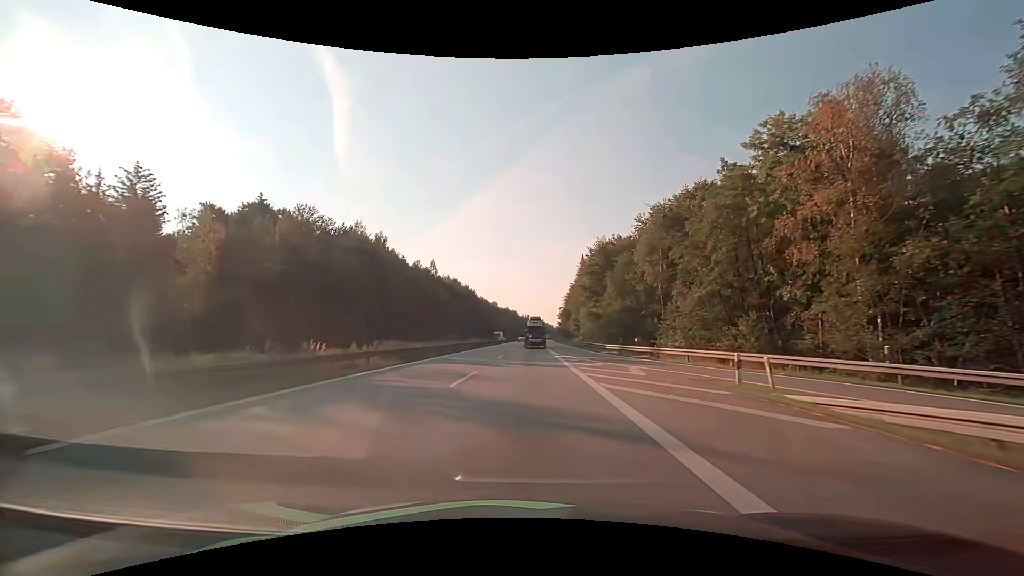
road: motorway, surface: asphalt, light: Day
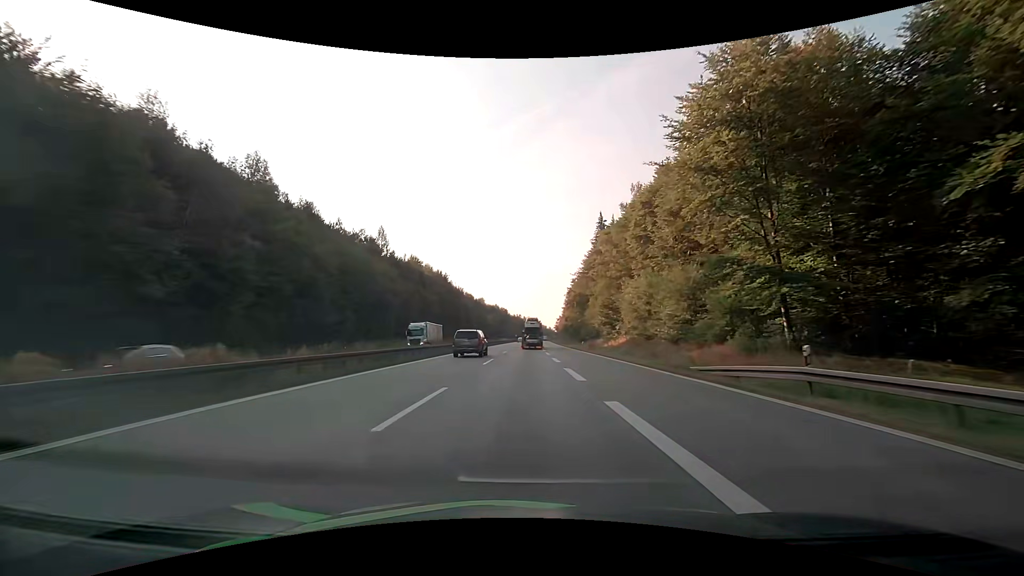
(+0.3, +59.8) m; +1°
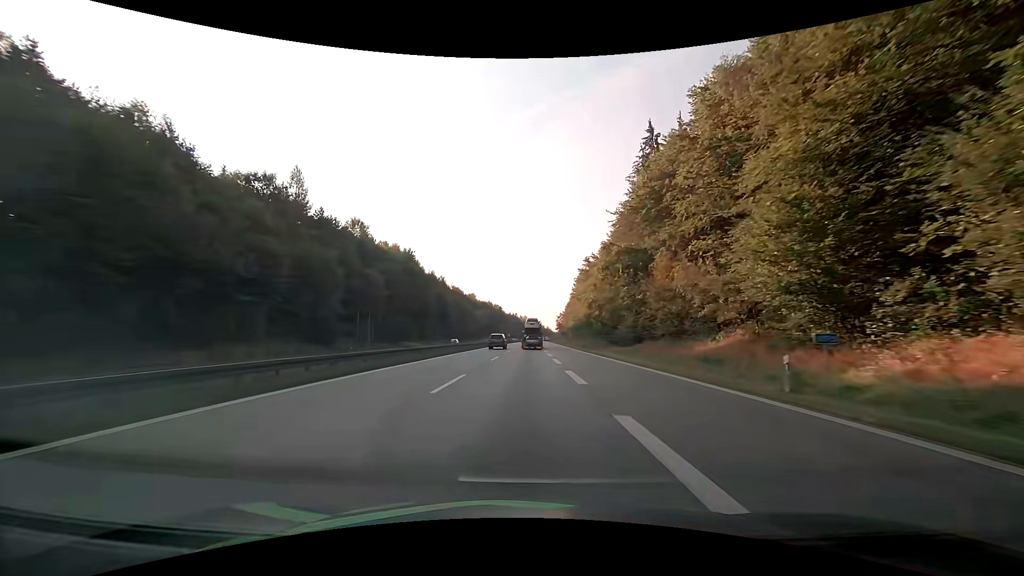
(0.0, +48.9) m; 0°
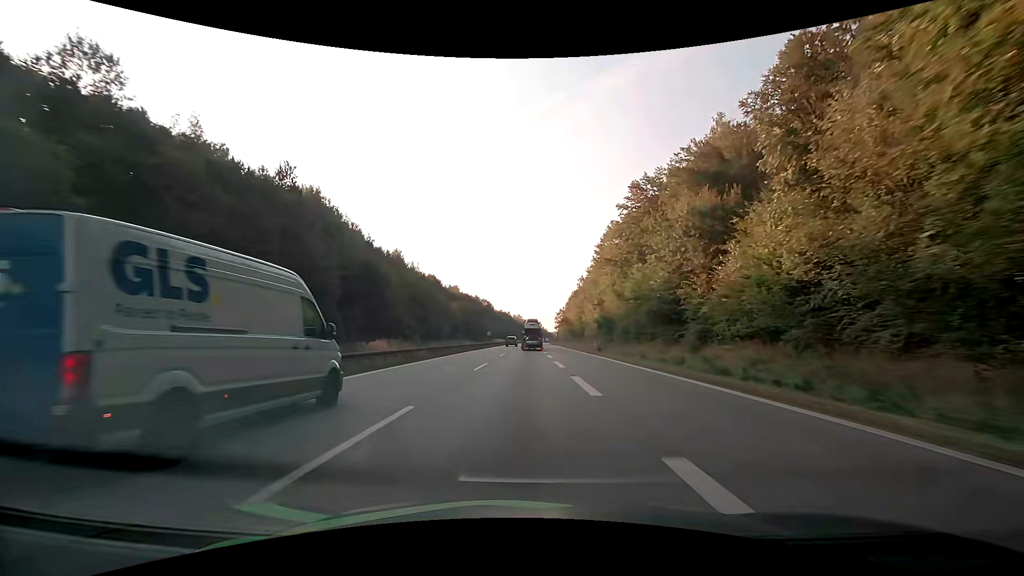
(+0.2, +62.2) m; +1°
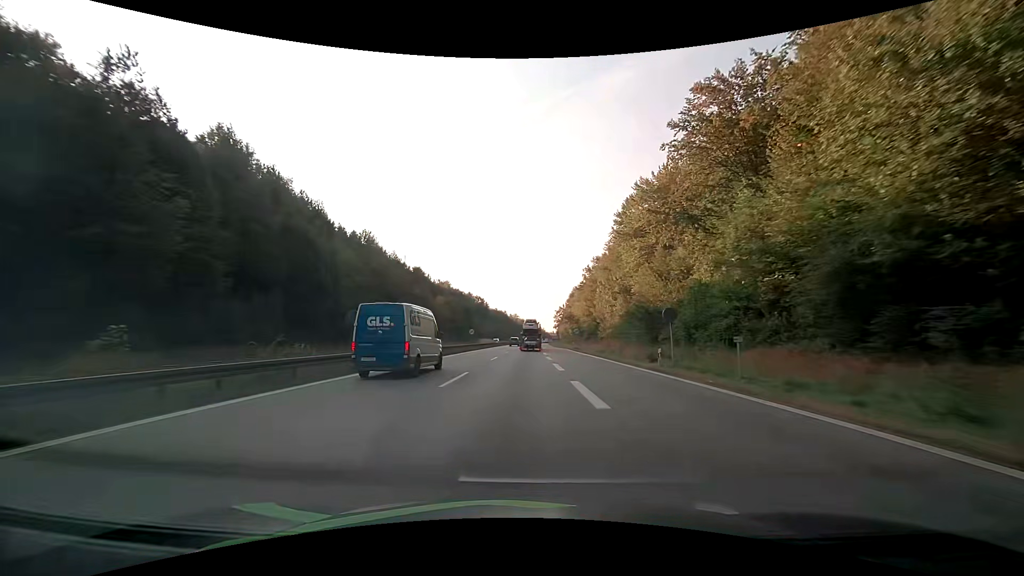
(+0.1, +25.7) m; 0°
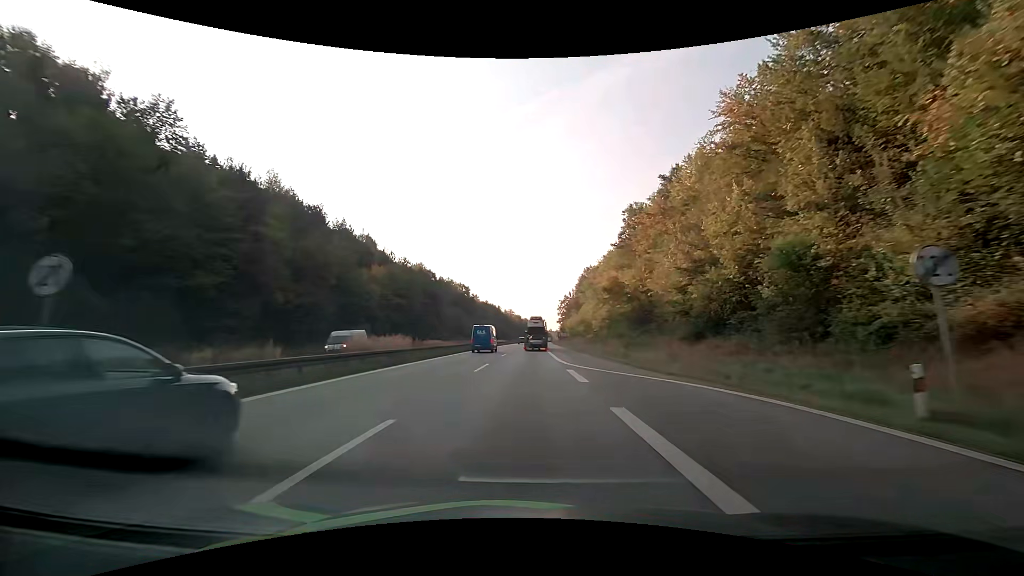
(-0.1, +65.6) m; 0°
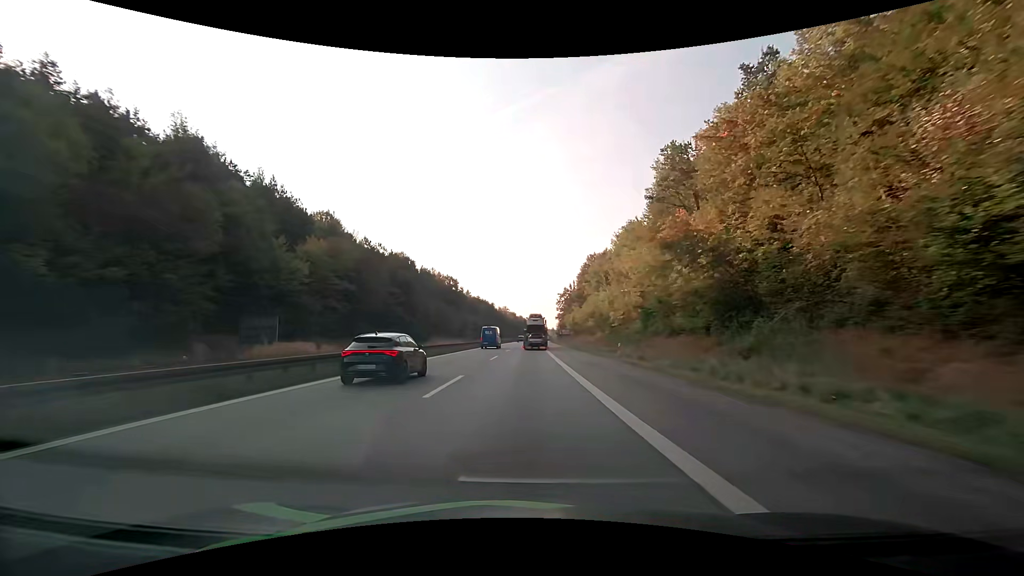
(+0.2, +26.4) m; +1°
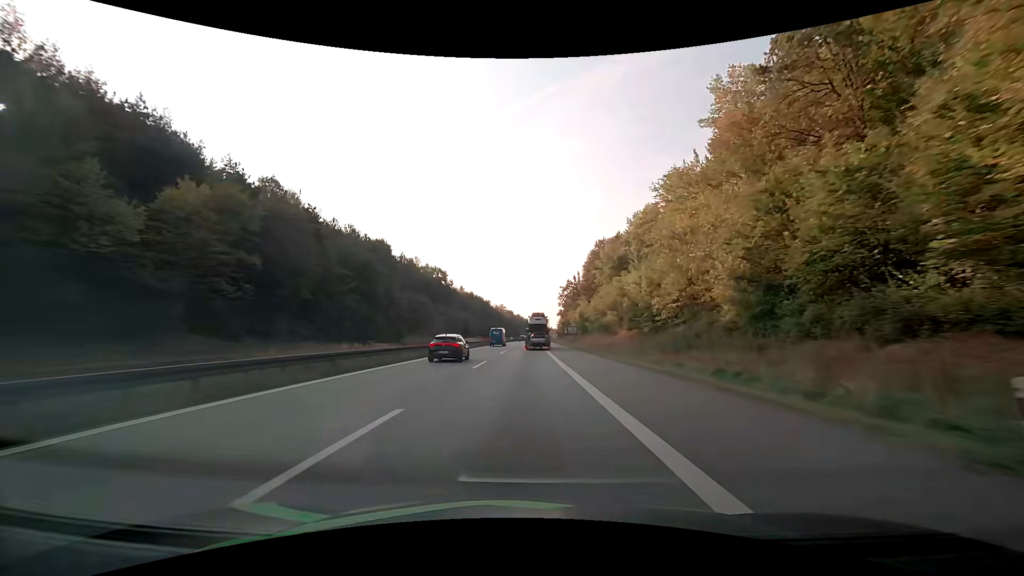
(+0.1, +25.8) m; 0°
(0, +10) (0, +20) (0, +30) (0, +40) (0, +50) (0, +60) (0, +70) (0, +80) (0, +90) (0, +100) m
